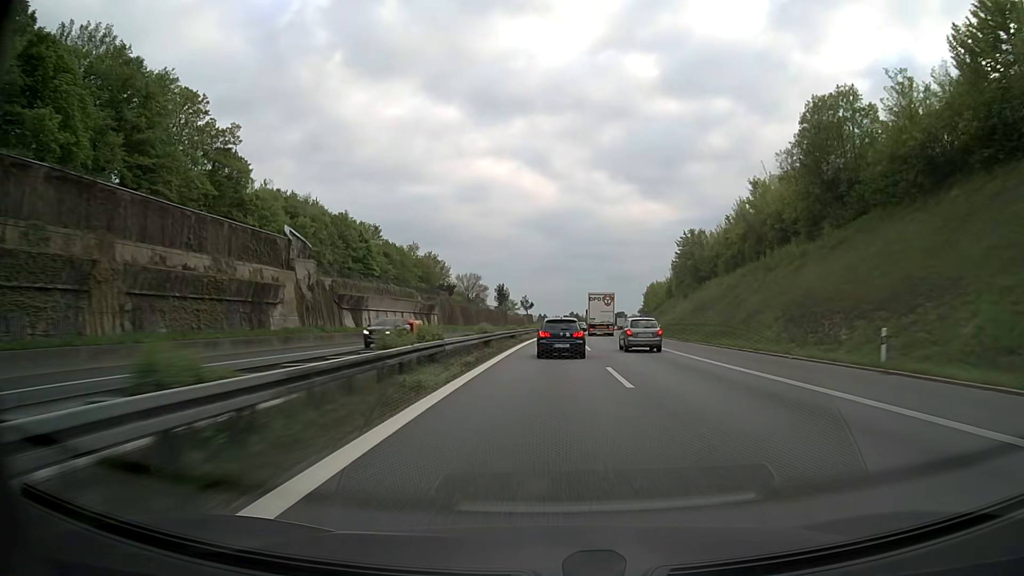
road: motorway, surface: asphalt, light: Day
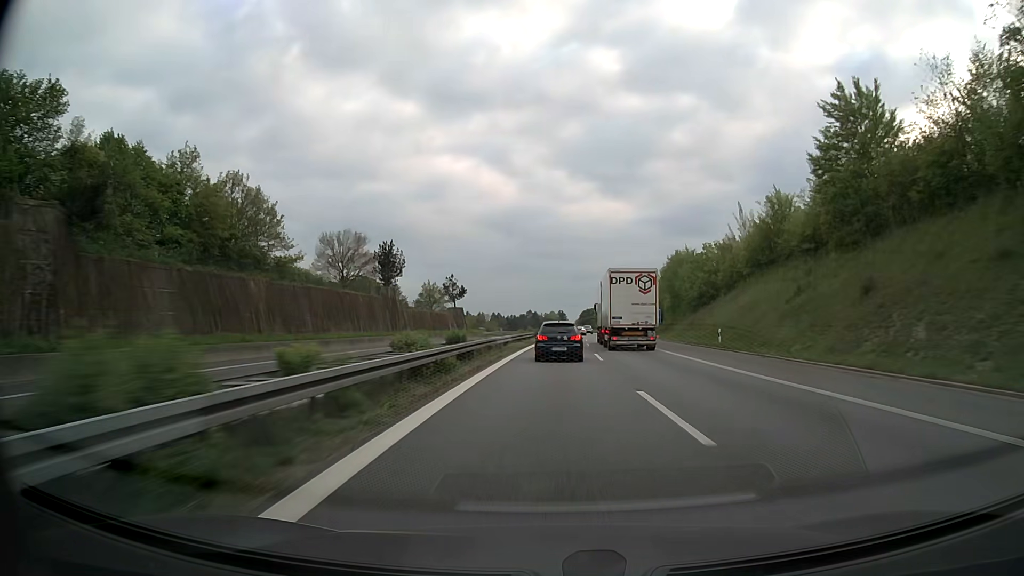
(+2.2, +78.1) m; +3°
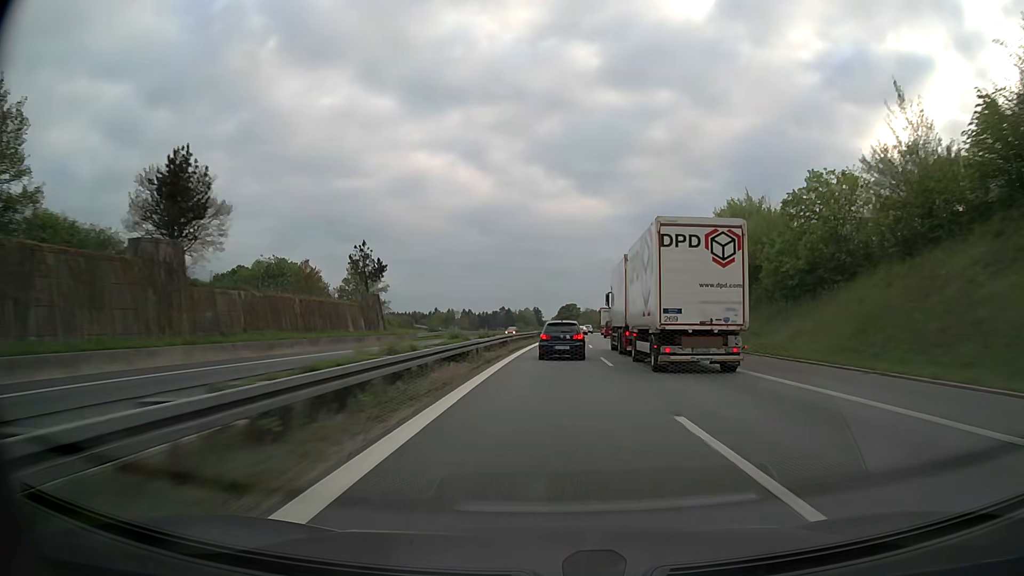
(+0.7, +39.9) m; +2°
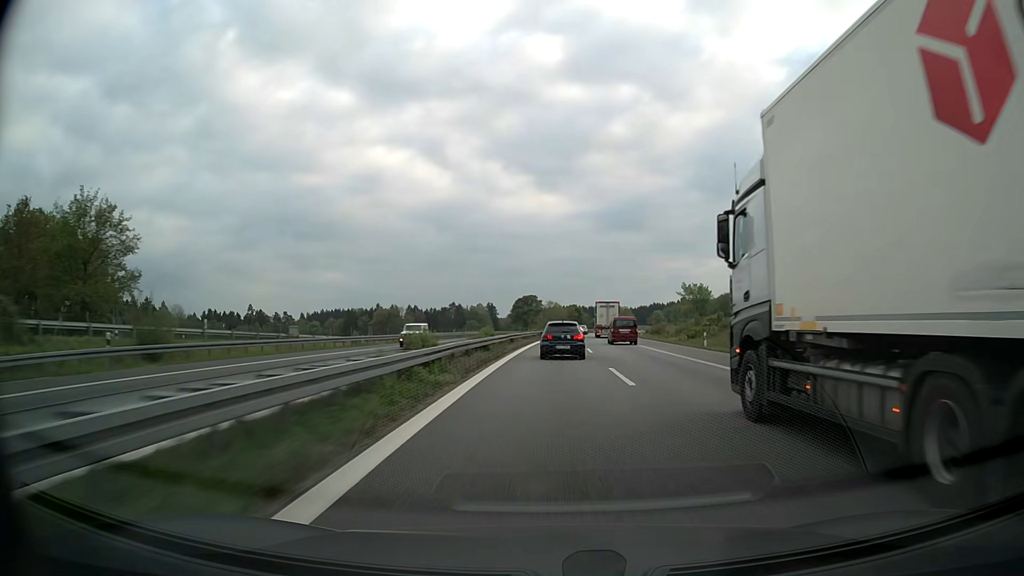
(+1.8, +61.3) m; +3°
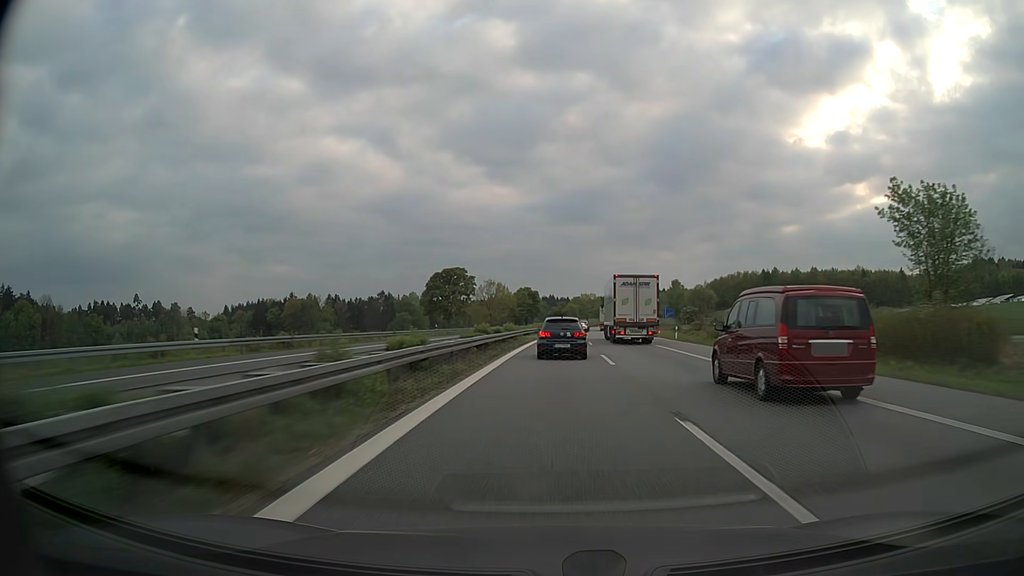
(+3.0, +84.1) m; +4°
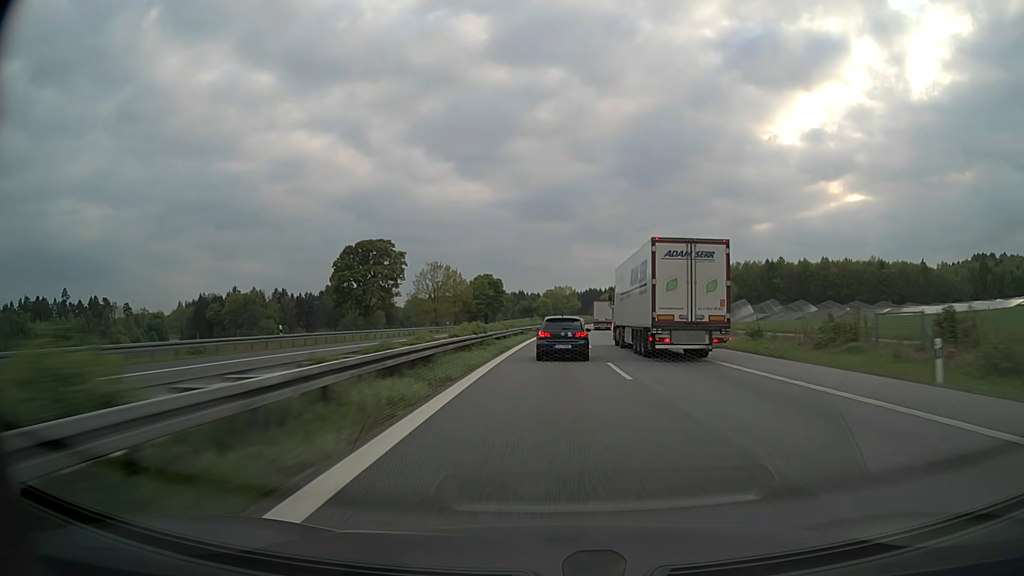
(+0.8, +41.5) m; +3°
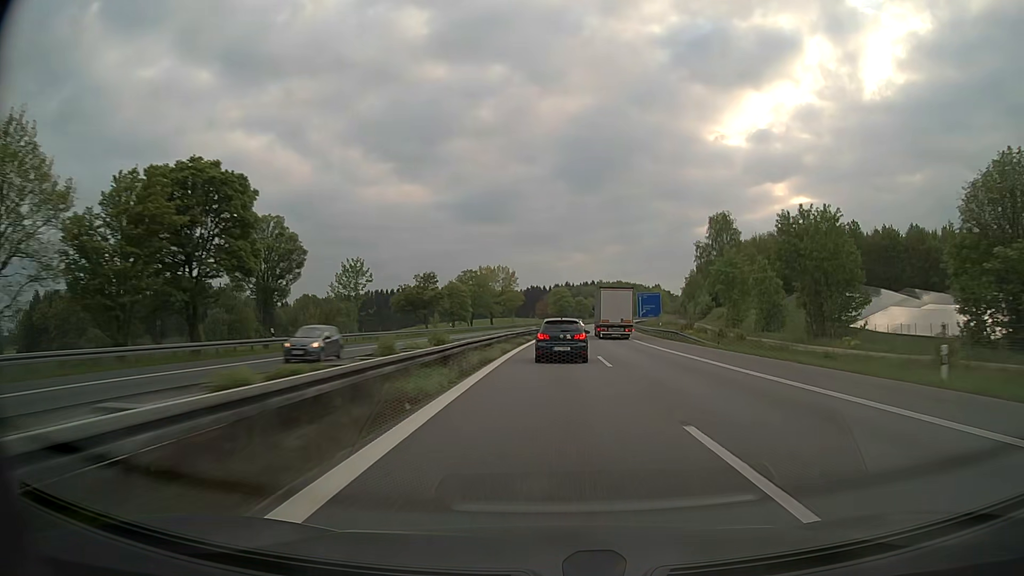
(+4.3, +103.0) m; +5°
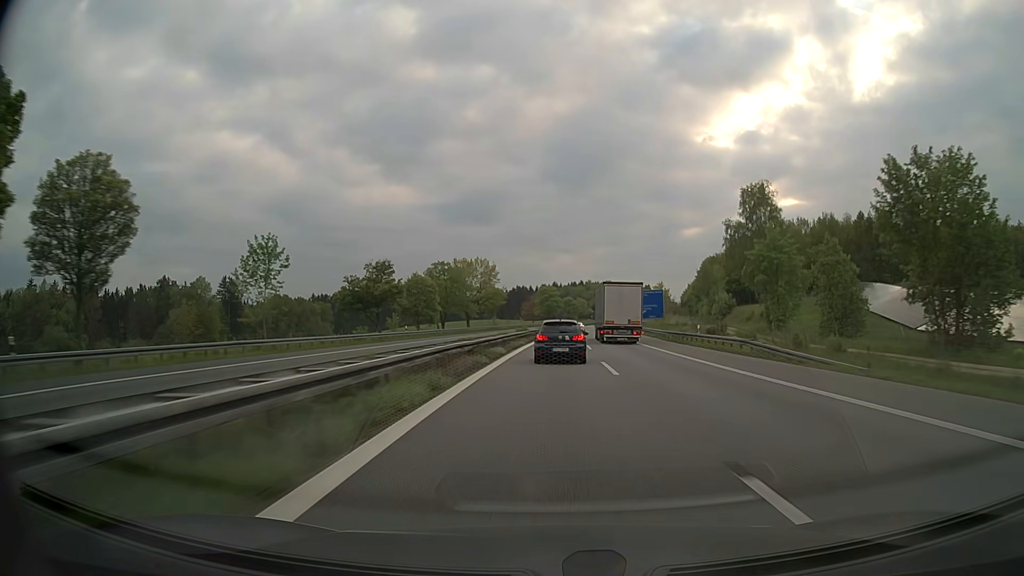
(+0.2, +21.0) m; +1°
(0, +10) (0, +20) (0, +30) (+1, +40) (+1, +50) (+2, +60) (+2, +70) (+3, +80) (+4, +90) (+4, +100) m
